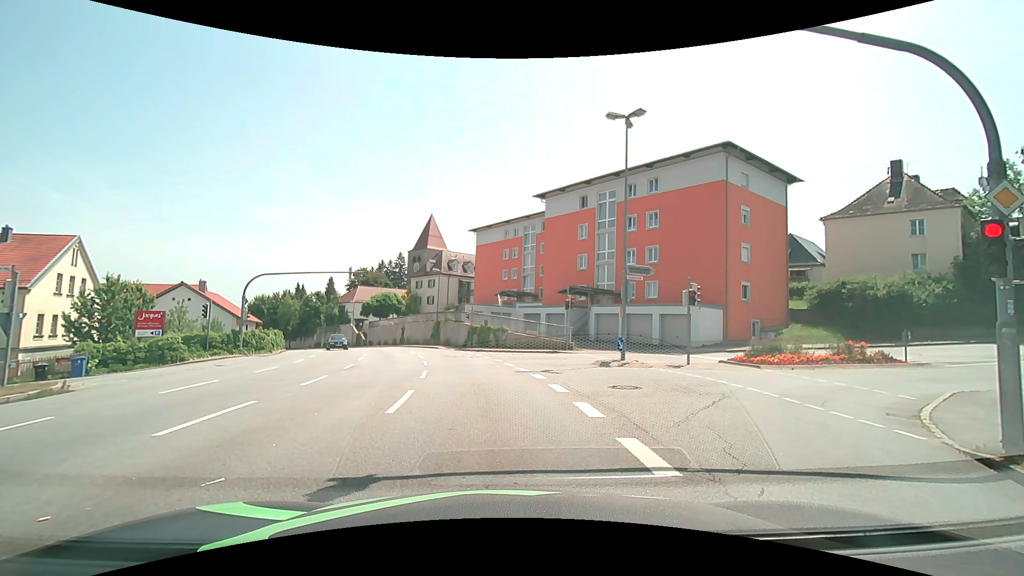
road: tertiary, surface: asphalt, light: Day
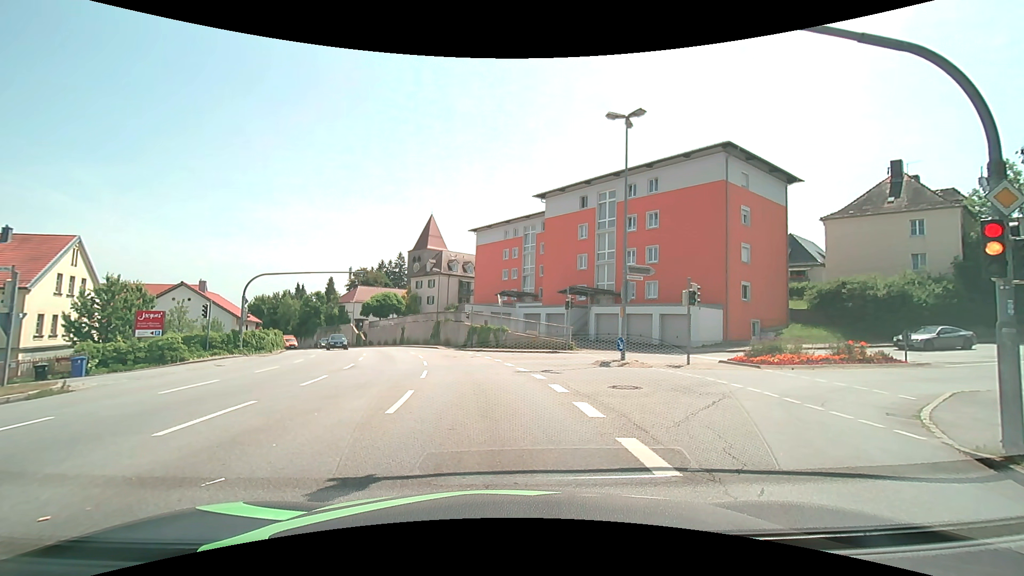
(0.0, 0.0) m; 0°
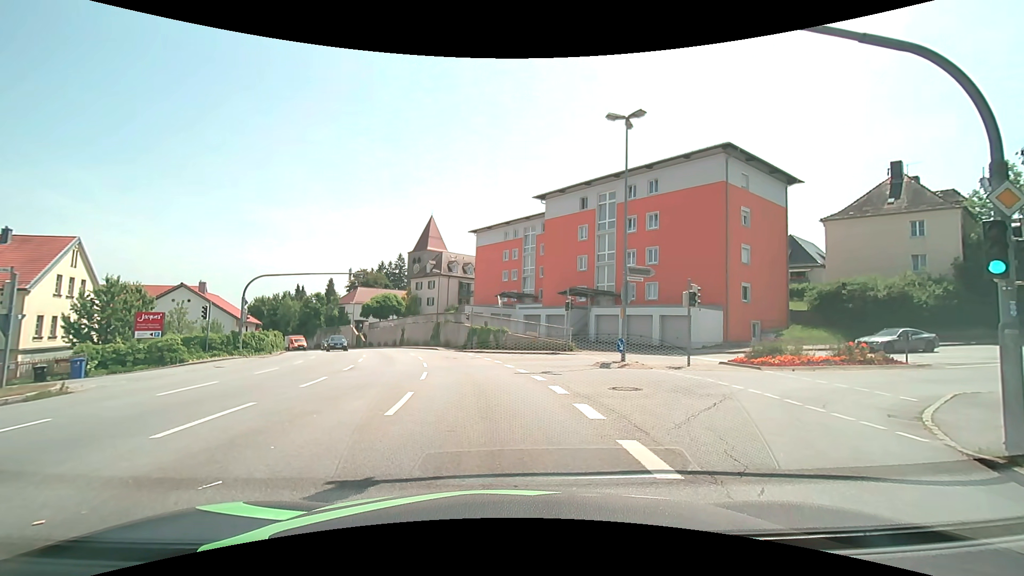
(0.0, 0.0) m; 0°
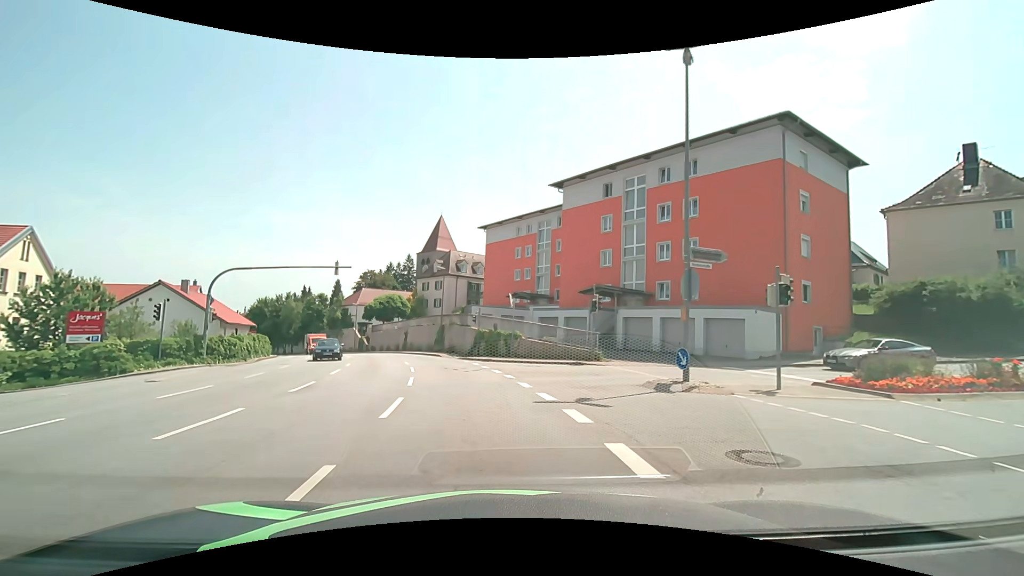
(0.0, +6.2) m; 0°
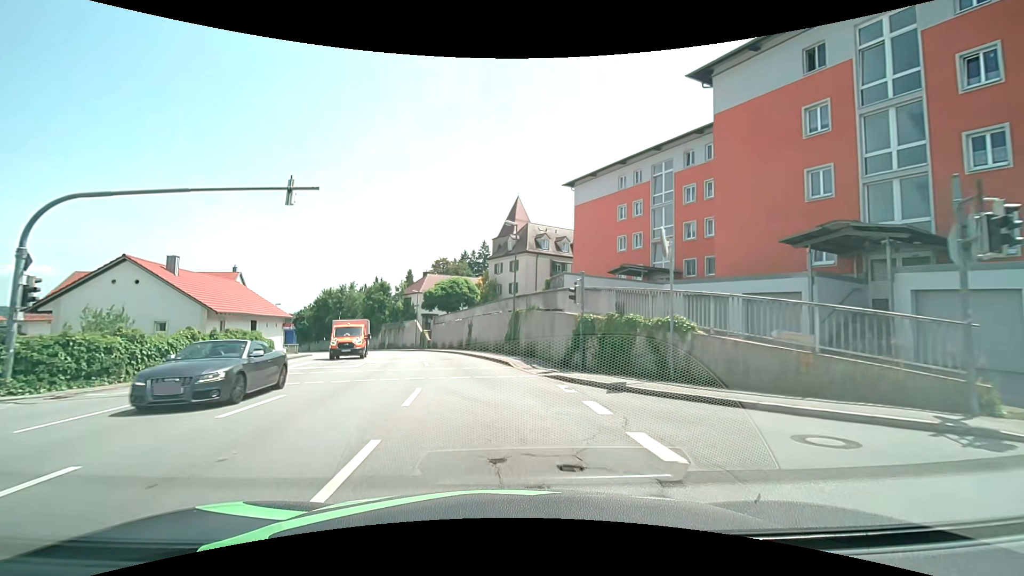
(-1.5, +17.9) m; -9°
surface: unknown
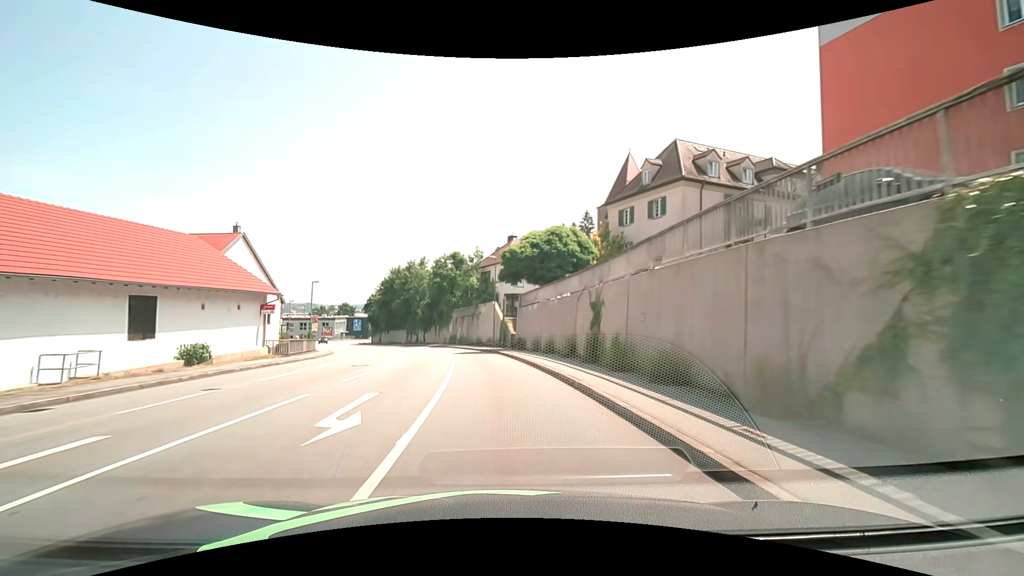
(-2.9, +26.3) m; -10°
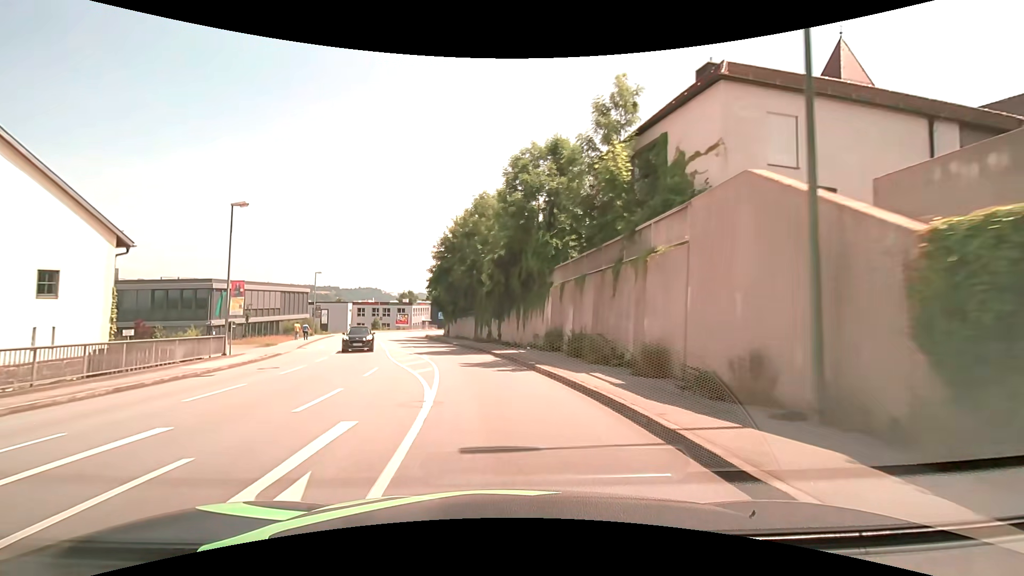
(-3.8, +36.4) m; -12°
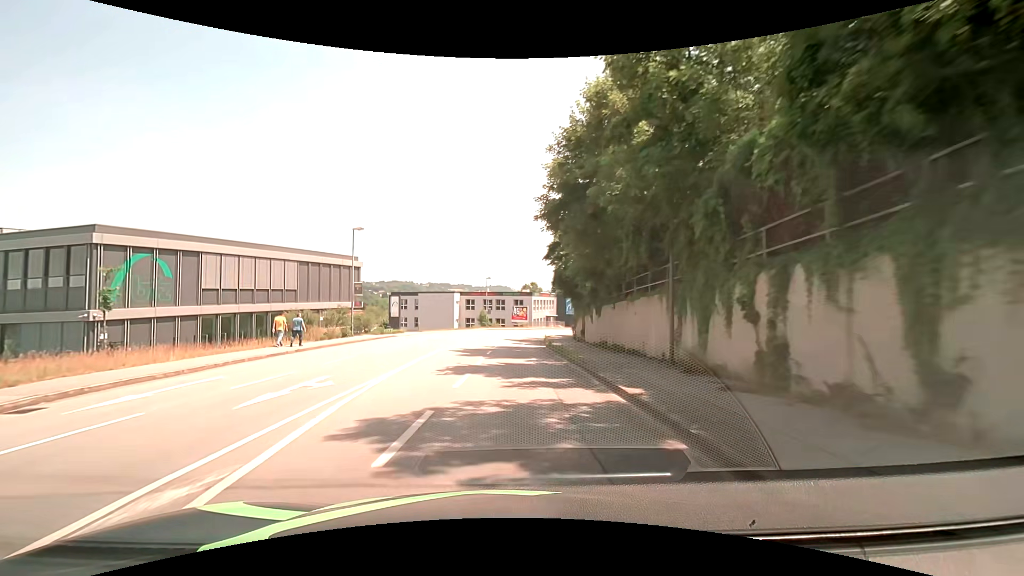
(-3.7, +30.3) m; -15°
(0, +10) (-1, +20) (-2, +30) (-2, +40) (-1, +50) (+1, +60) (+3, +69) (+6, +79) (+11, +88) (+16, +96) m
